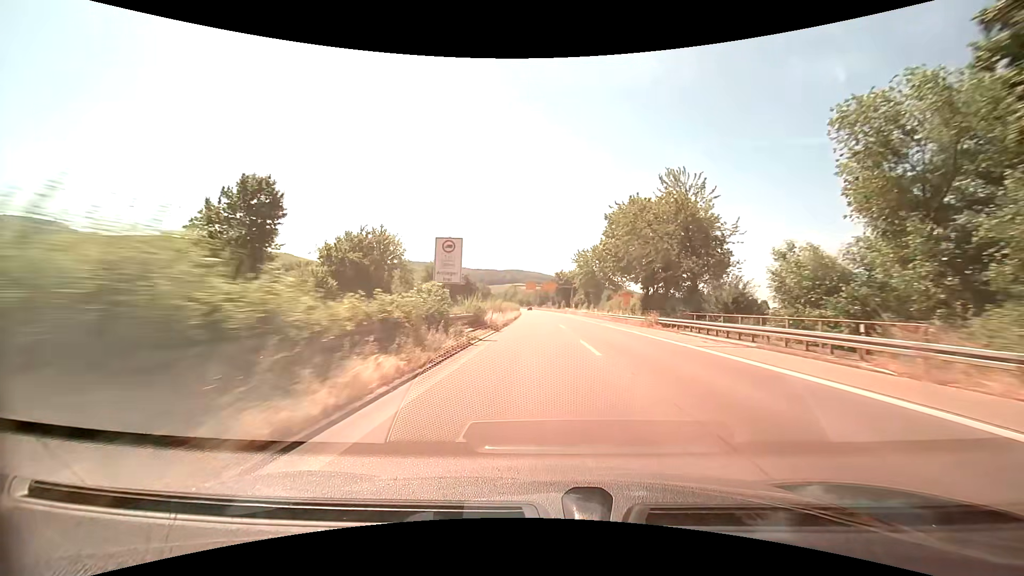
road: trunk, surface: asphalt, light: Day
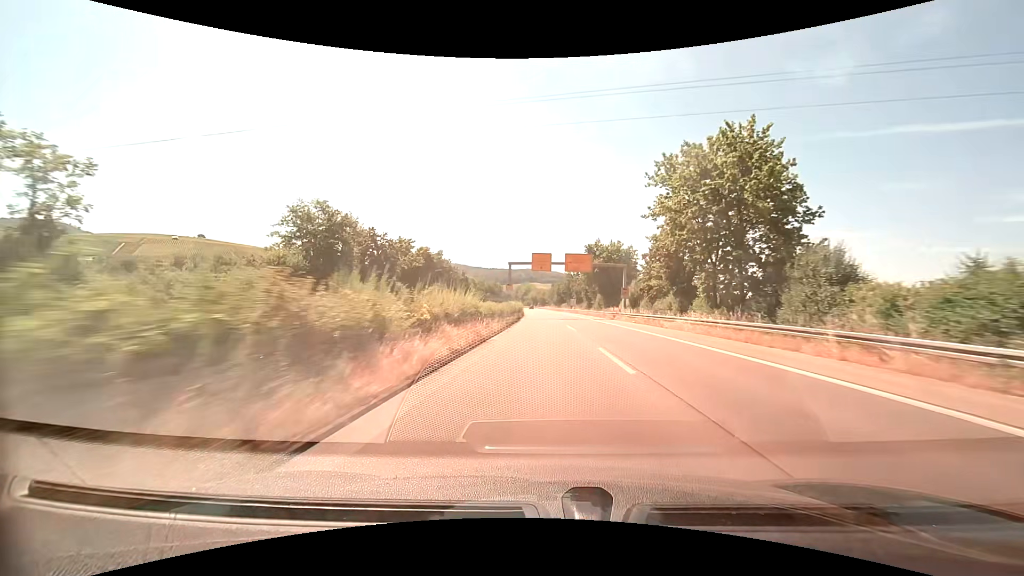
(-1.0, +57.7) m; -2°
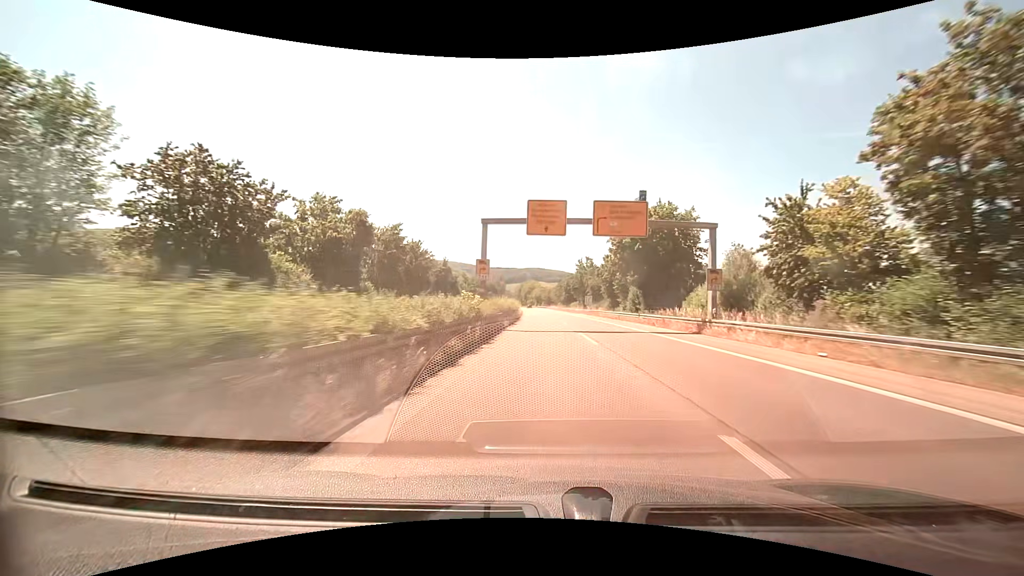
(-0.2, +28.6) m; -1°
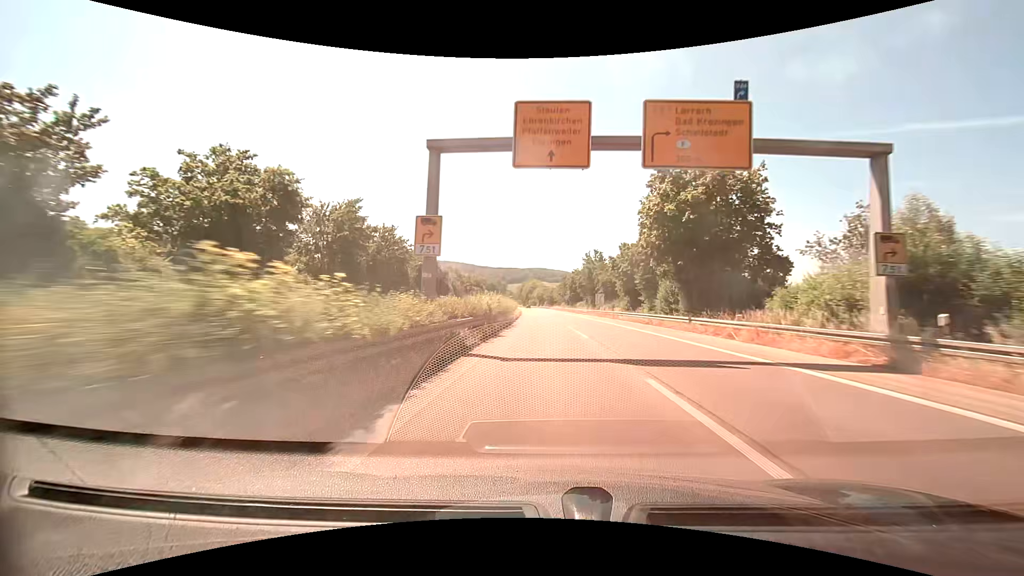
(0.0, +14.2) m; 0°
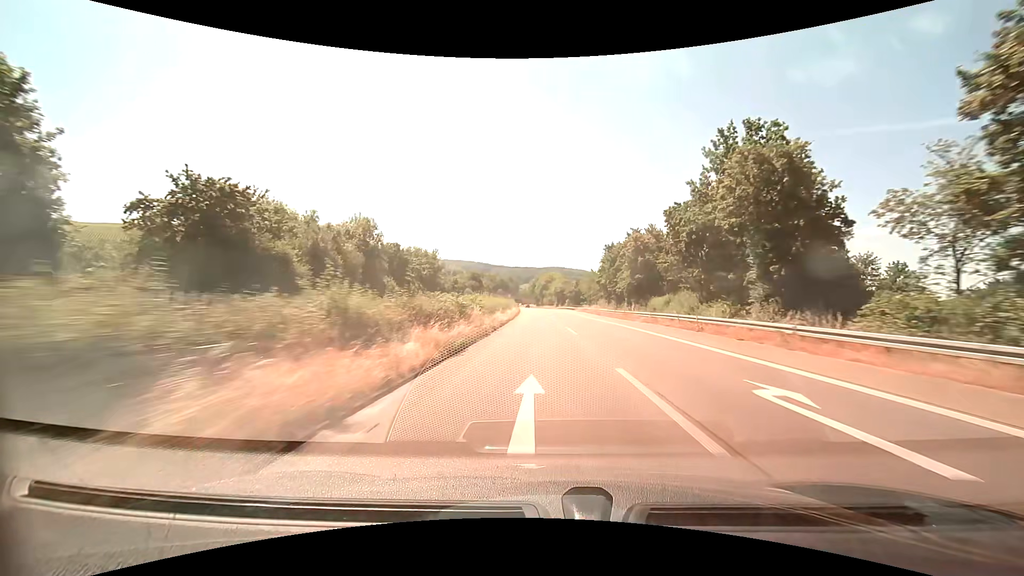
(-1.3, +70.5) m; -2°
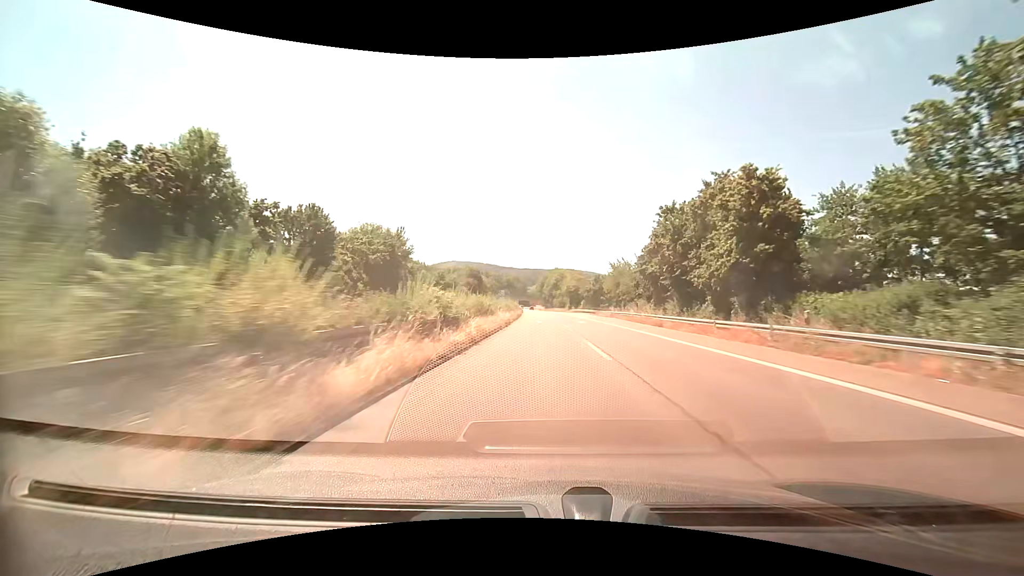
(-0.3, +28.0) m; -1°
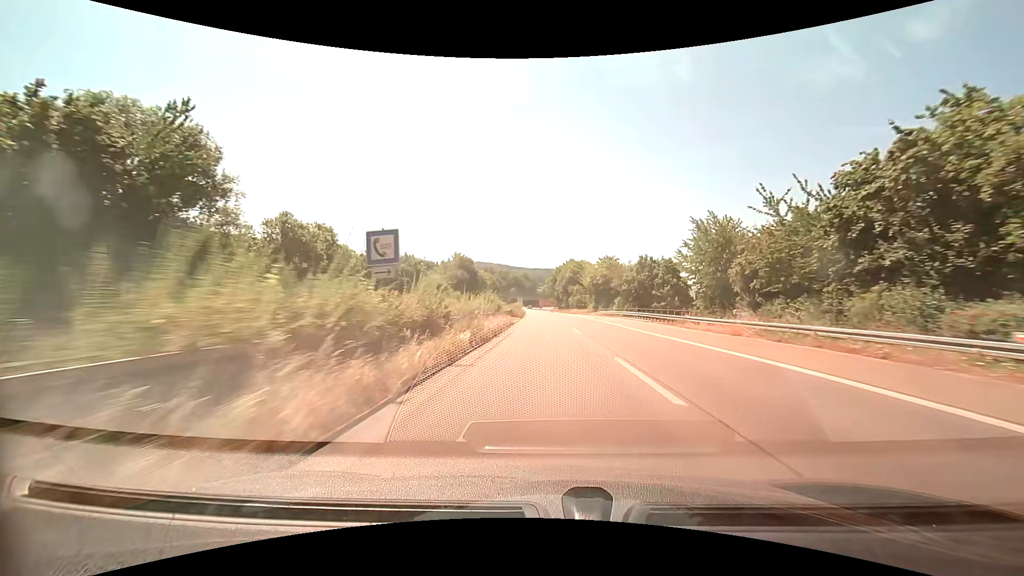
(-0.5, +41.7) m; -1°
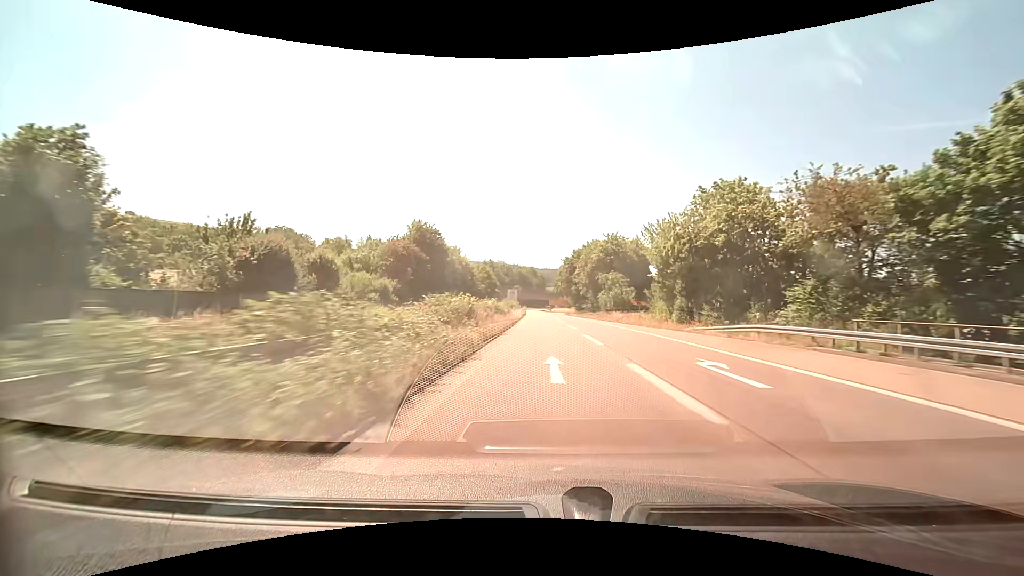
(-0.7, +54.8) m; -1°
(0, +10) (0, +20) (0, +30) (0, +40) (0, +50) (-1, +60) (-1, +70) (-1, +80) (-1, +90) (-1, +100) m
